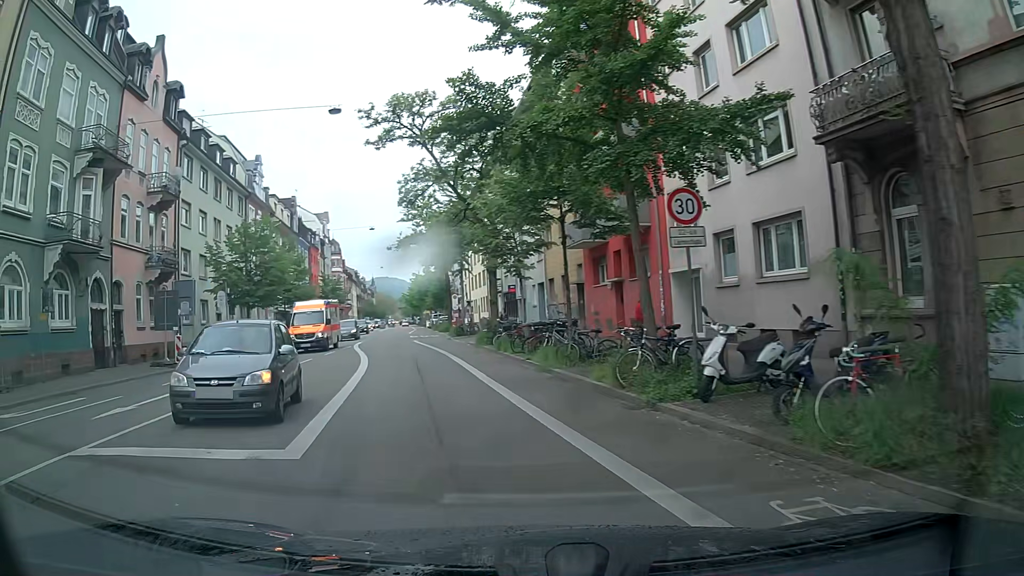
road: secondary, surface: asphalt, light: Day
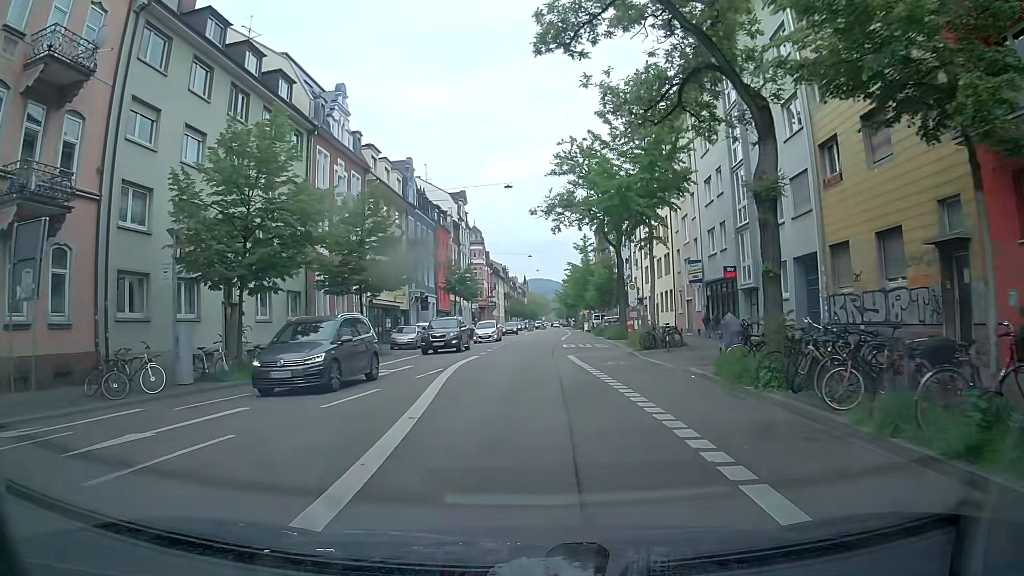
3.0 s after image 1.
(-3.0, +19.8) m; -11°
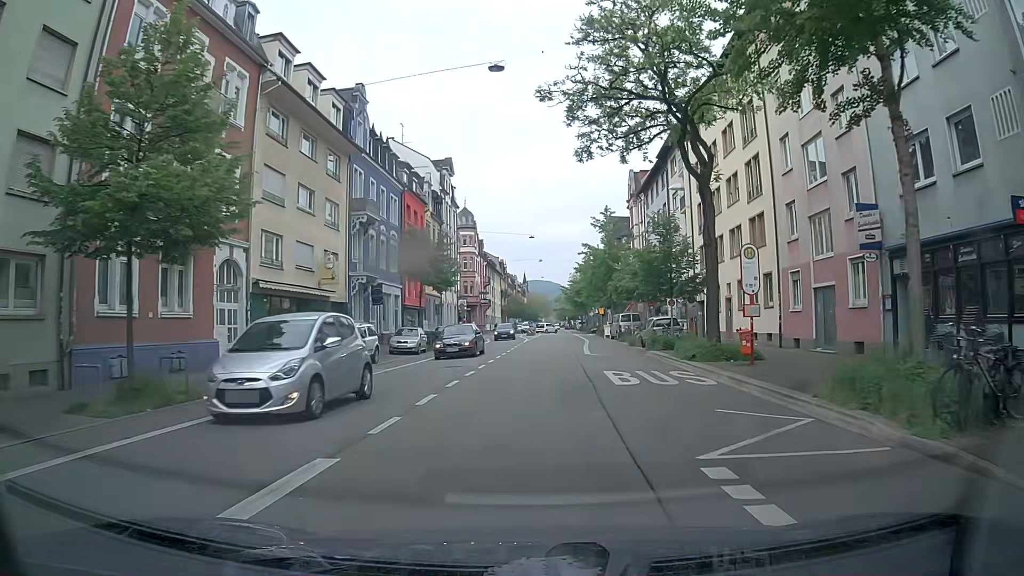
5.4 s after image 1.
(-0.2, +20.6) m; -1°
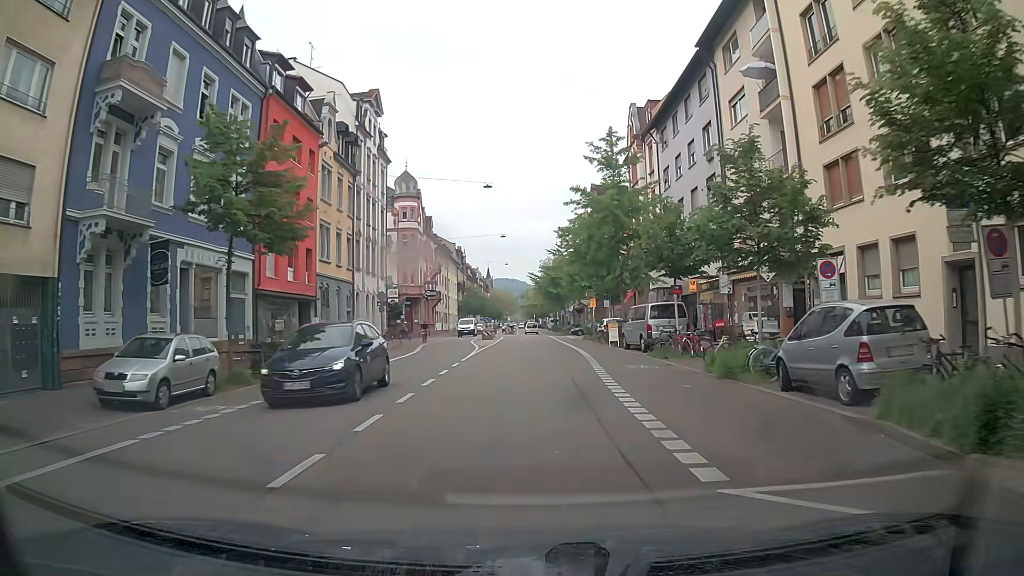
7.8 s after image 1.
(+0.5, +23.8) m; +1°
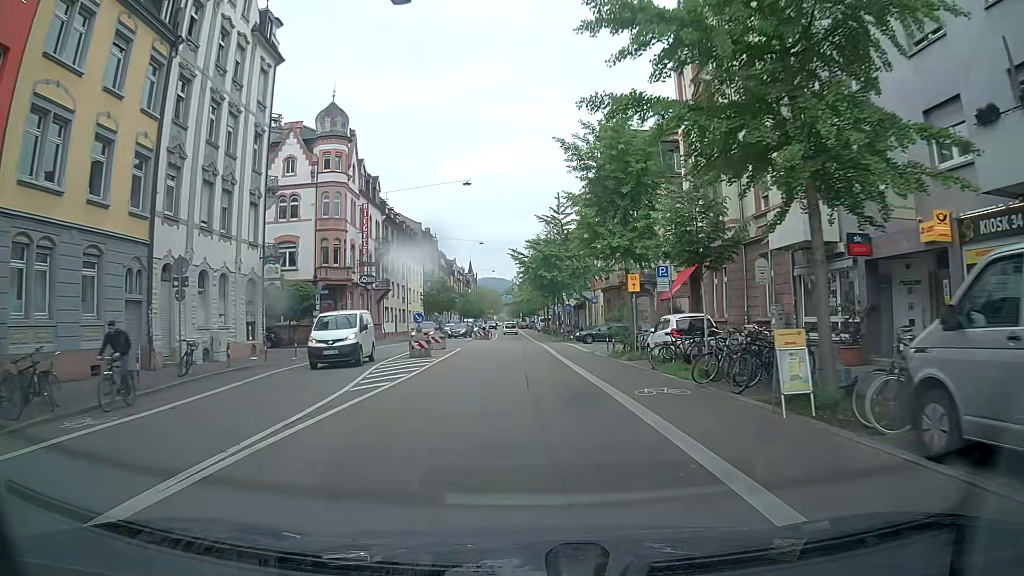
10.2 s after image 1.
(+0.9, +25.2) m; +1°
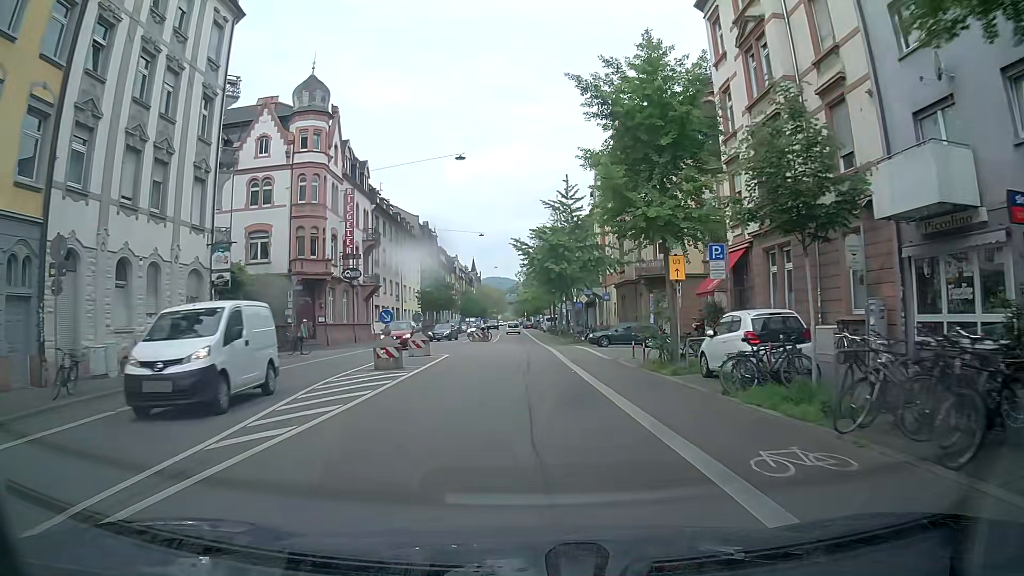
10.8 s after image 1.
(+0.1, +6.5) m; +1°
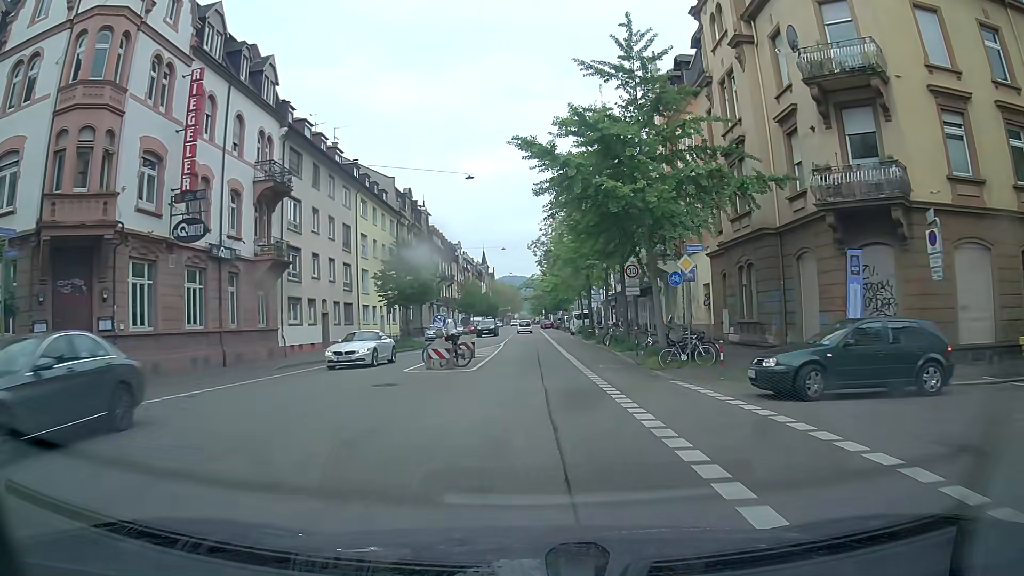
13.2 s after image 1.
(-0.3, +26.2) m; -1°
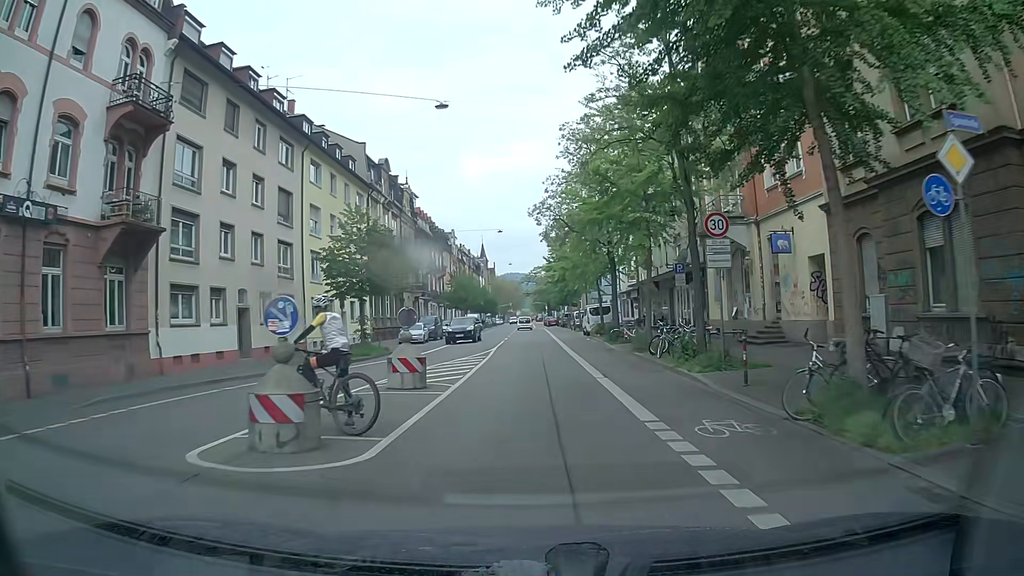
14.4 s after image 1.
(-0.1, +12.9) m; 0°
